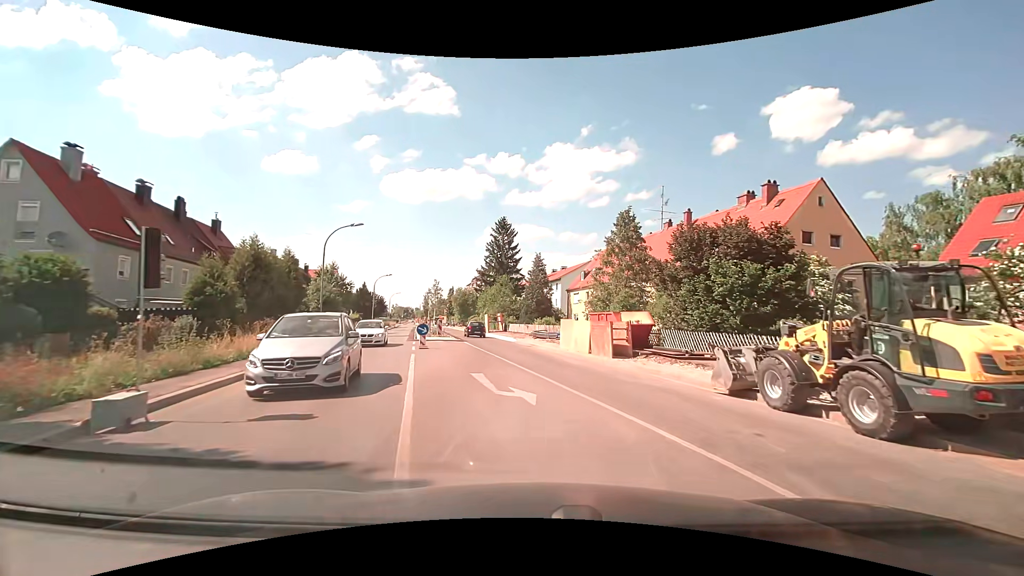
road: secondary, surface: asphalt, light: Day
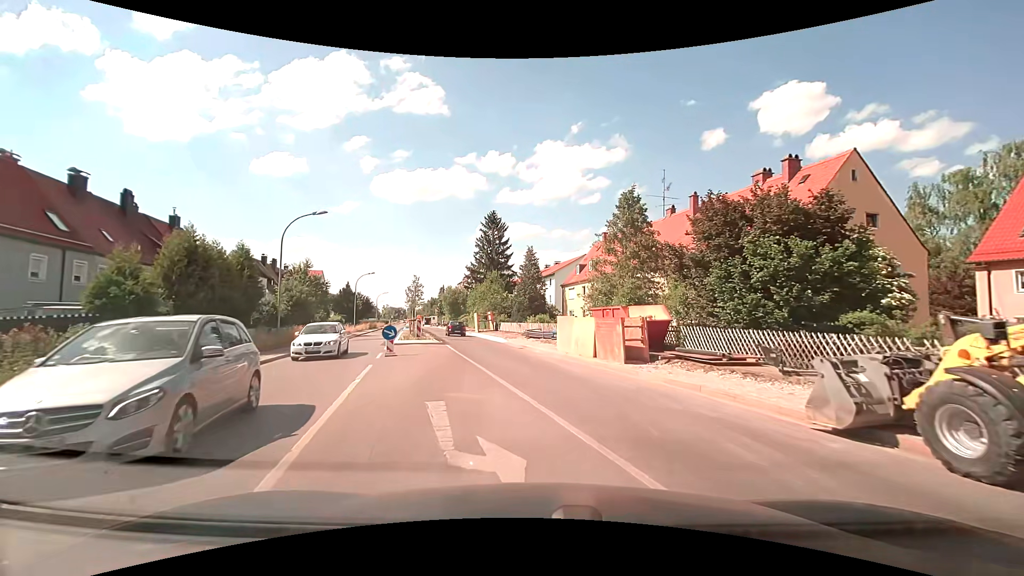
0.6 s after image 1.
(+0.1, +4.4) m; +1°
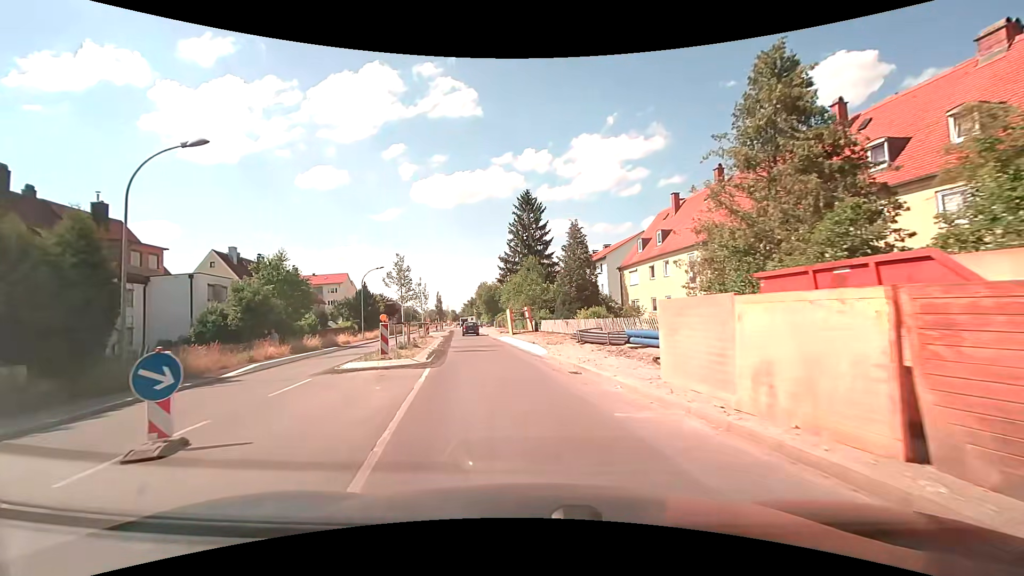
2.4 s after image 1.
(-0.3, +14.0) m; -5°
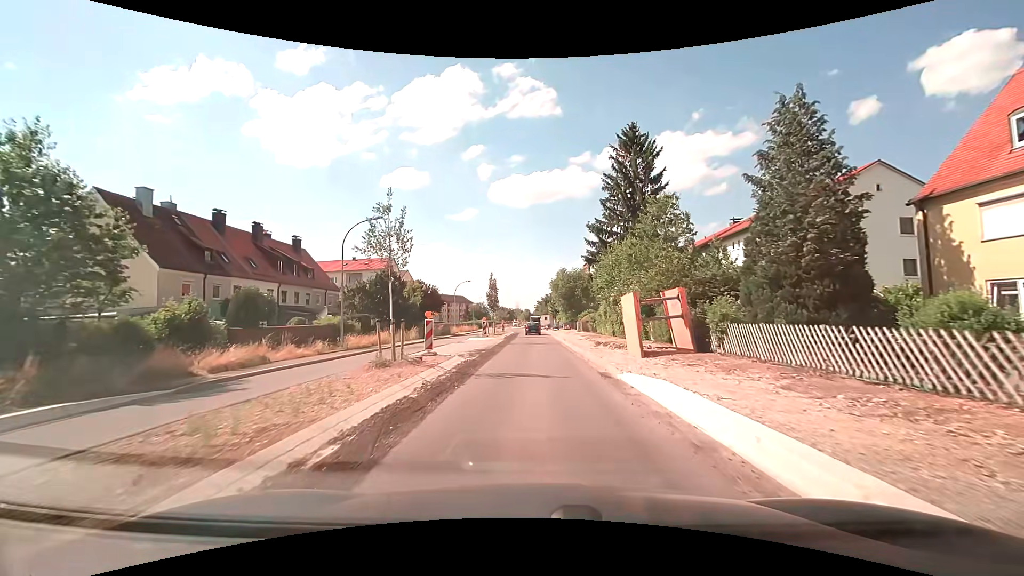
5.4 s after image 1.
(-2.9, +26.8) m; -8°
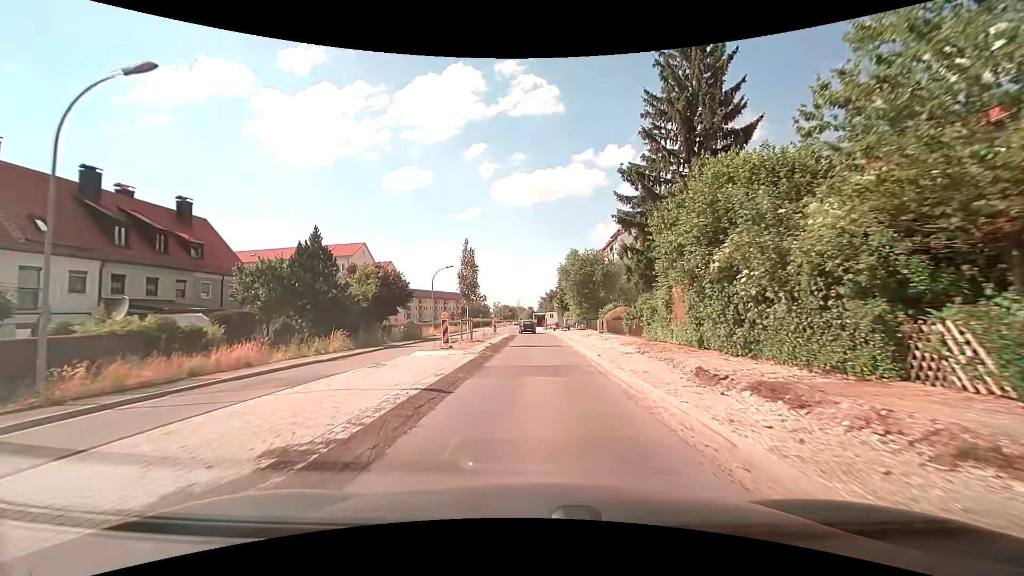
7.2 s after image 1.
(-0.1, +18.5) m; -1°
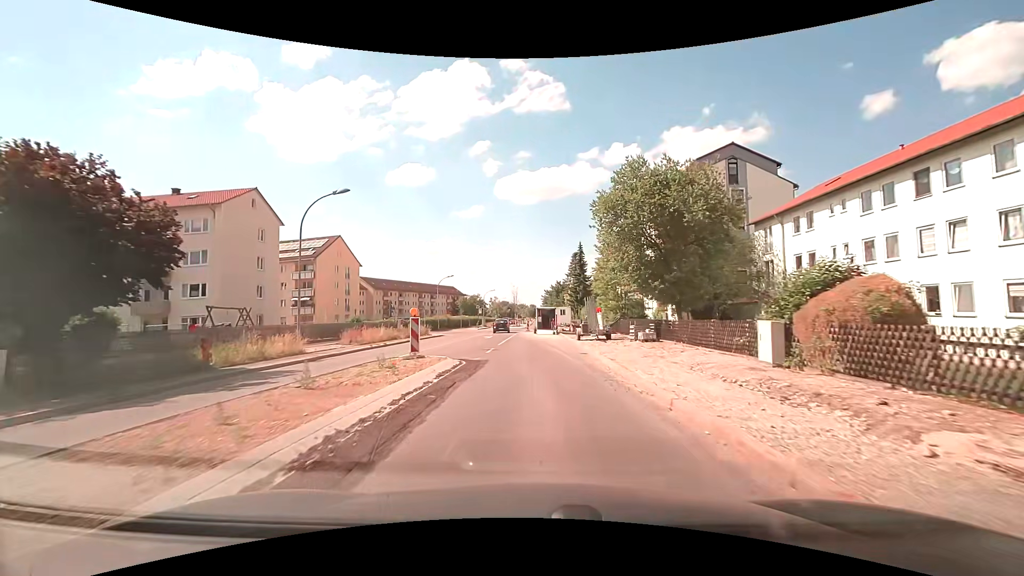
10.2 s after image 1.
(0.0, +32.4) m; 0°
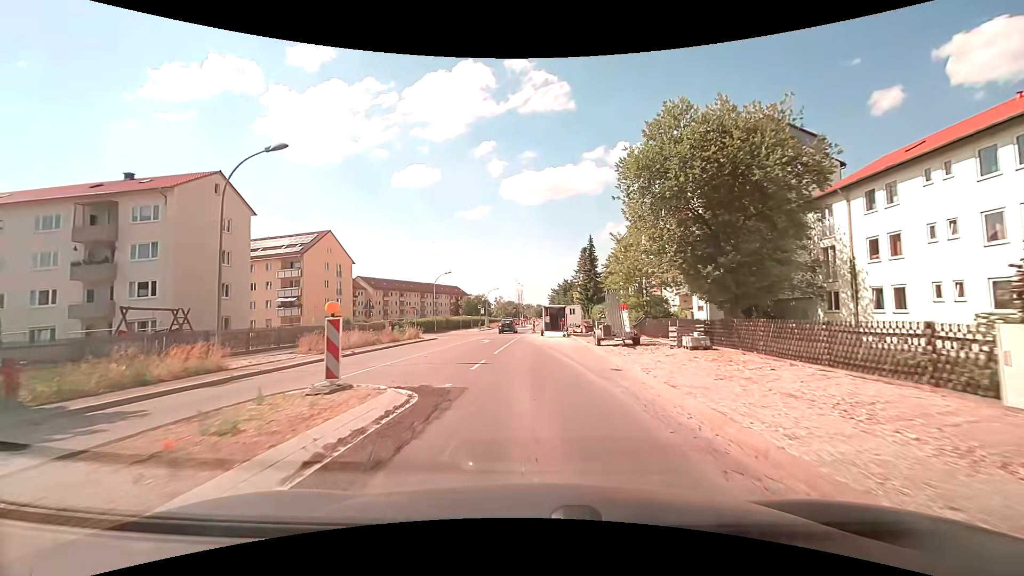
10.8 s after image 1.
(0.0, +6.5) m; 0°
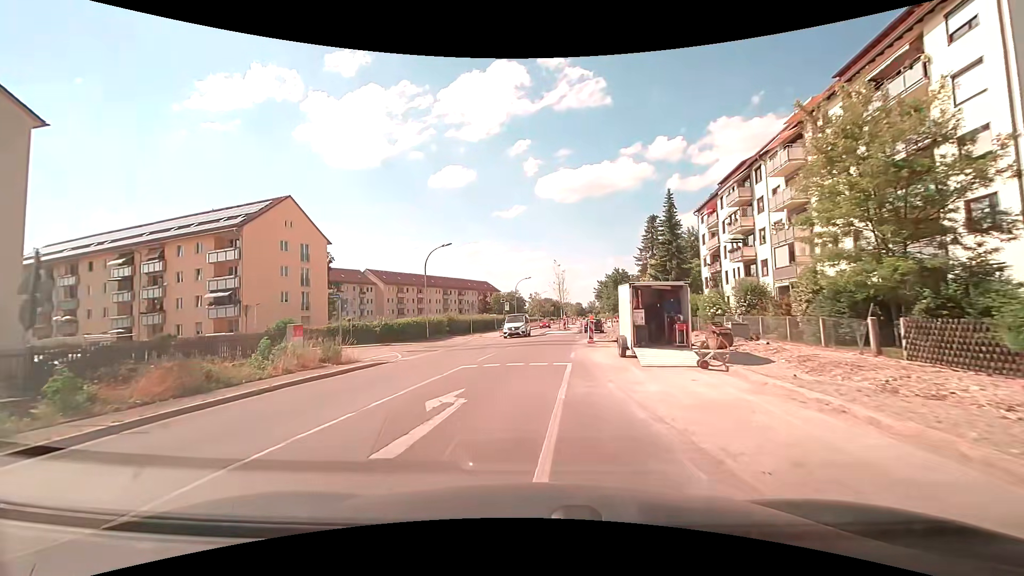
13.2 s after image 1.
(-1.1, +24.6) m; -5°
